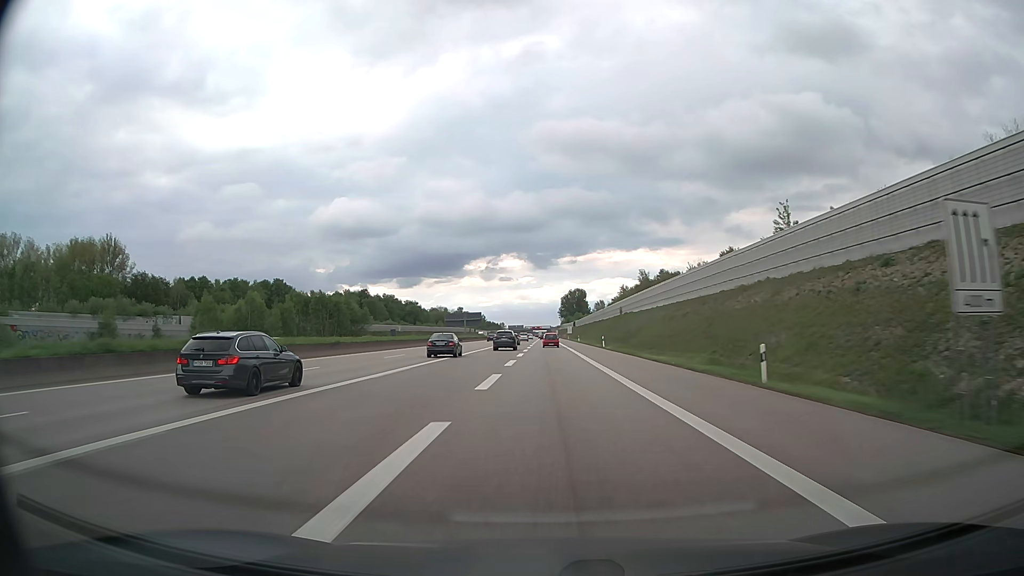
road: motorway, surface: asphalt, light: Day
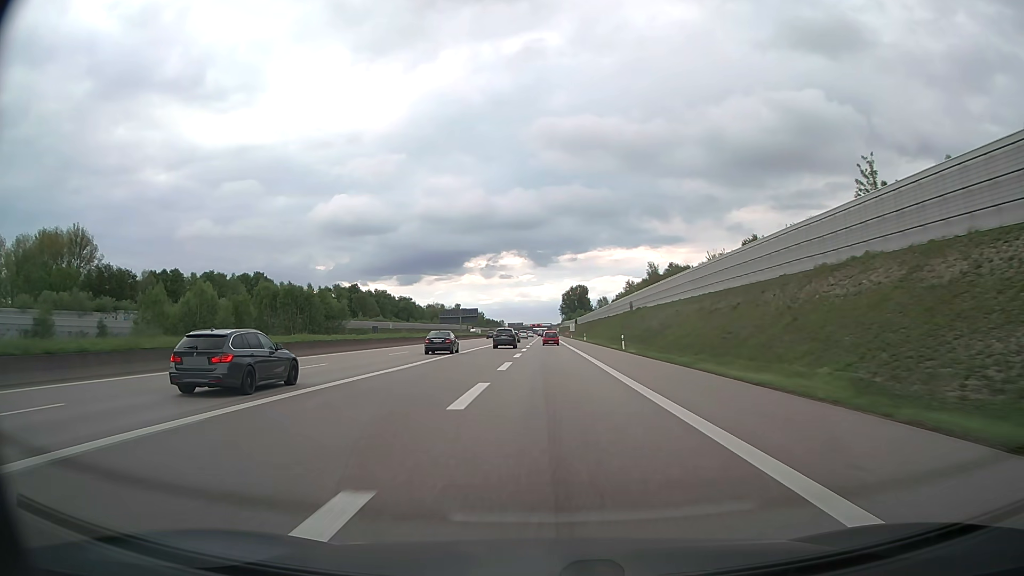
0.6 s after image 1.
(0.0, +16.7) m; 0°
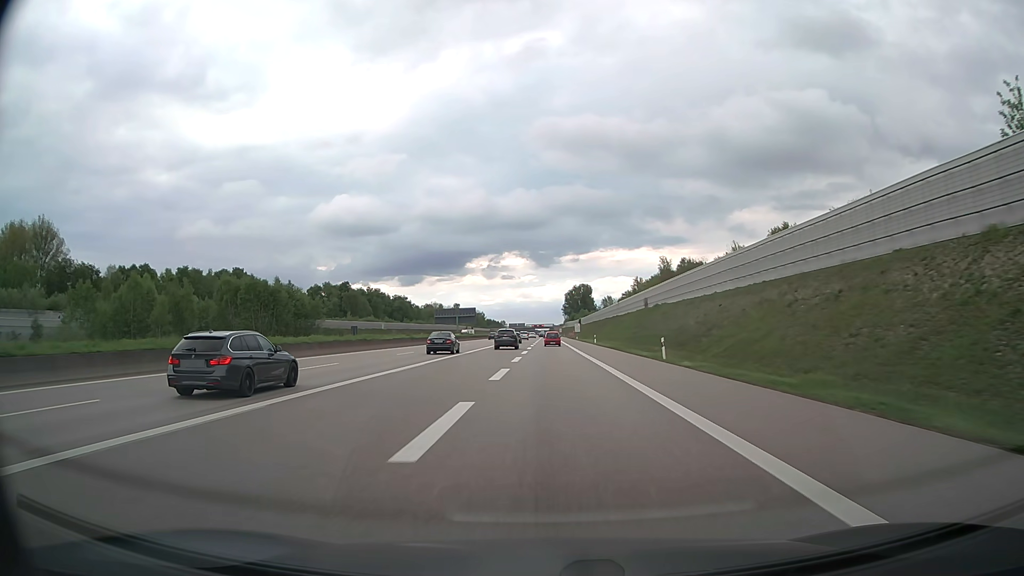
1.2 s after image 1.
(0.0, +16.6) m; 0°
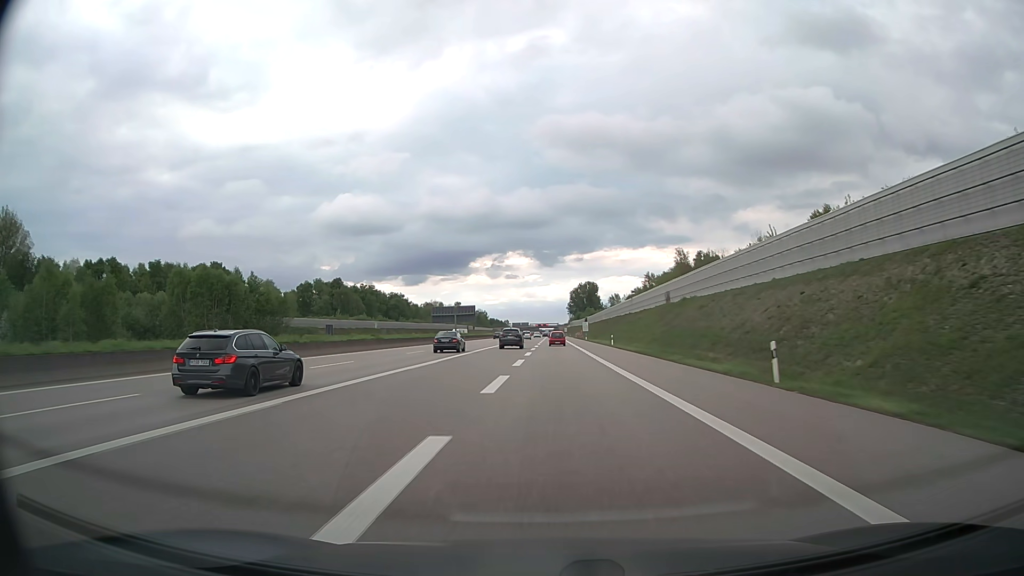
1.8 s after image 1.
(0.0, +16.5) m; 0°
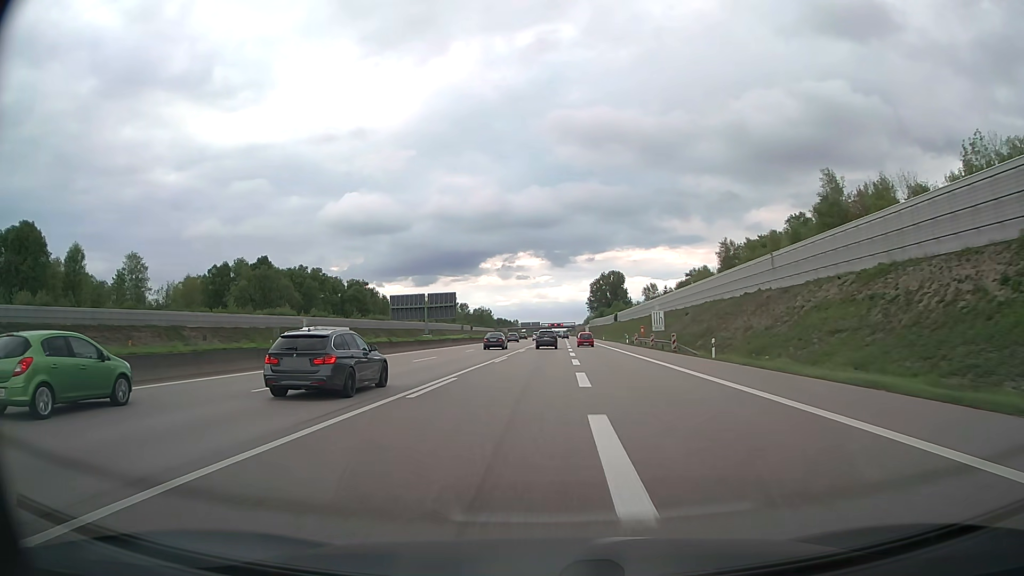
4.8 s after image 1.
(-1.3, +81.7) m; -1°
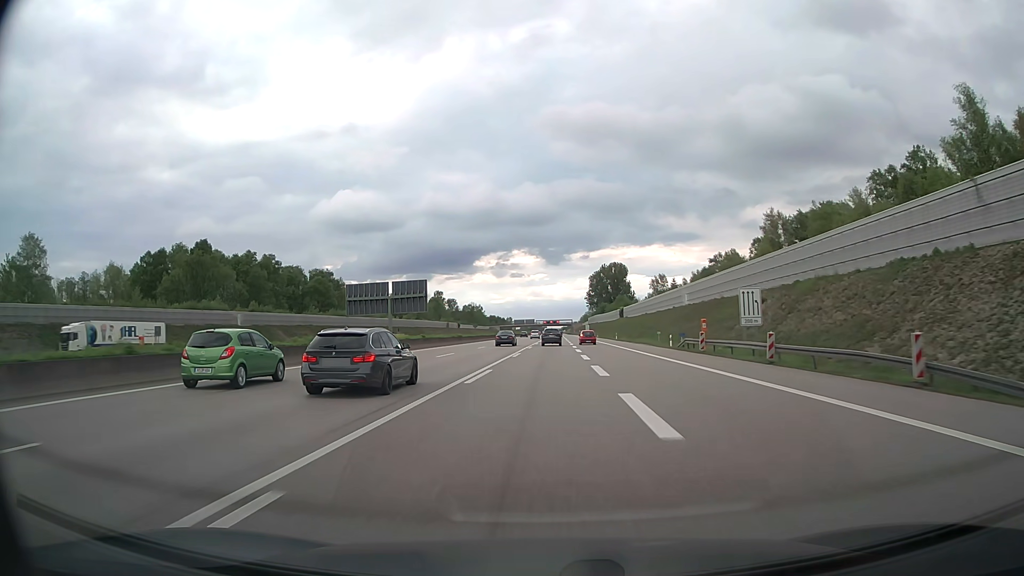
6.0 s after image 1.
(+0.1, +32.3) m; +1°
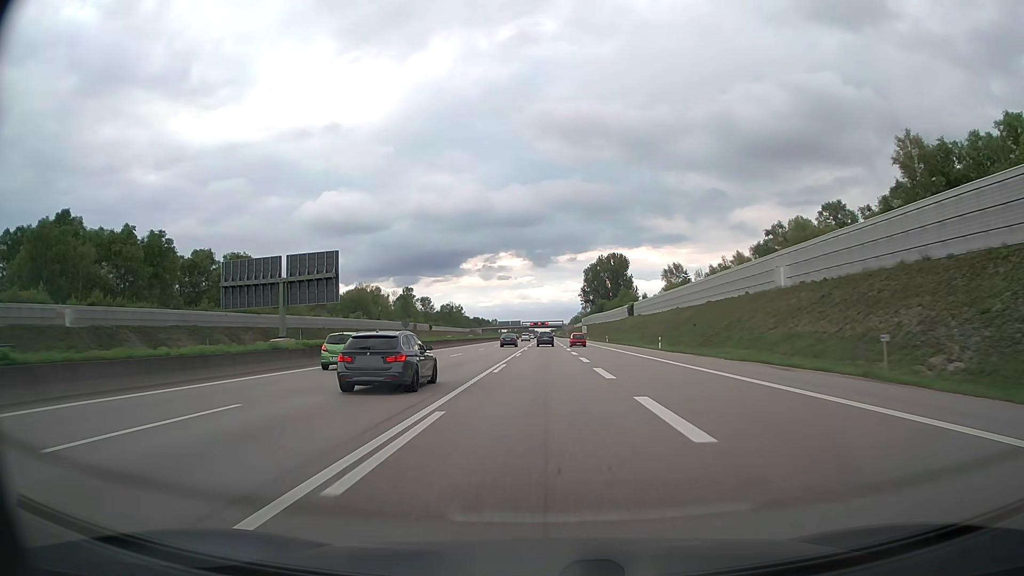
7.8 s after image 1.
(+0.4, +47.8) m; +1°
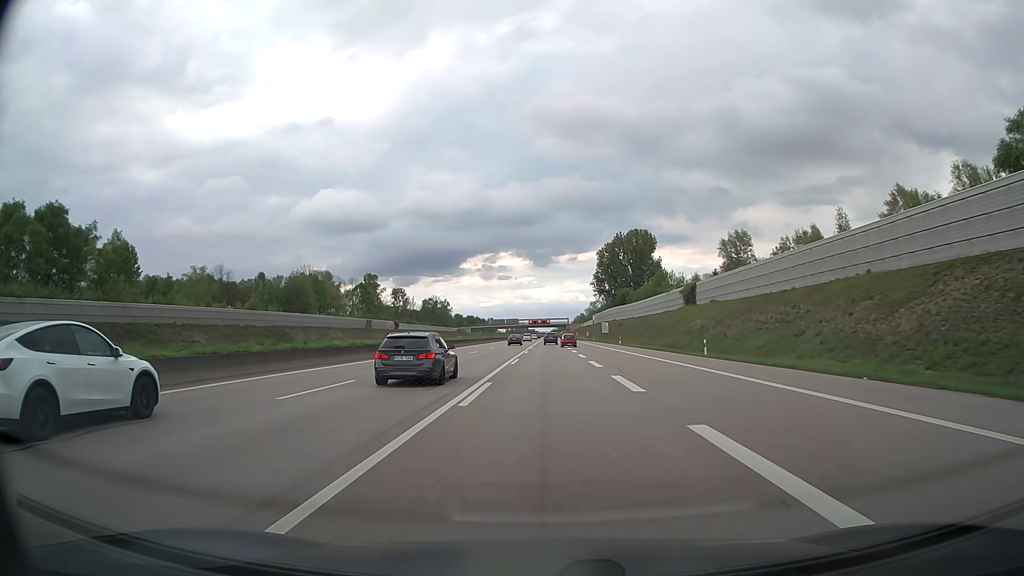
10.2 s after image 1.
(-0.1, +64.2) m; 0°
(0, +10) (0, +20) (0, +30) (0, +40) (0, +50) (0, +60) (0, +70) (0, +80) (0, +90) (0, +100) m
